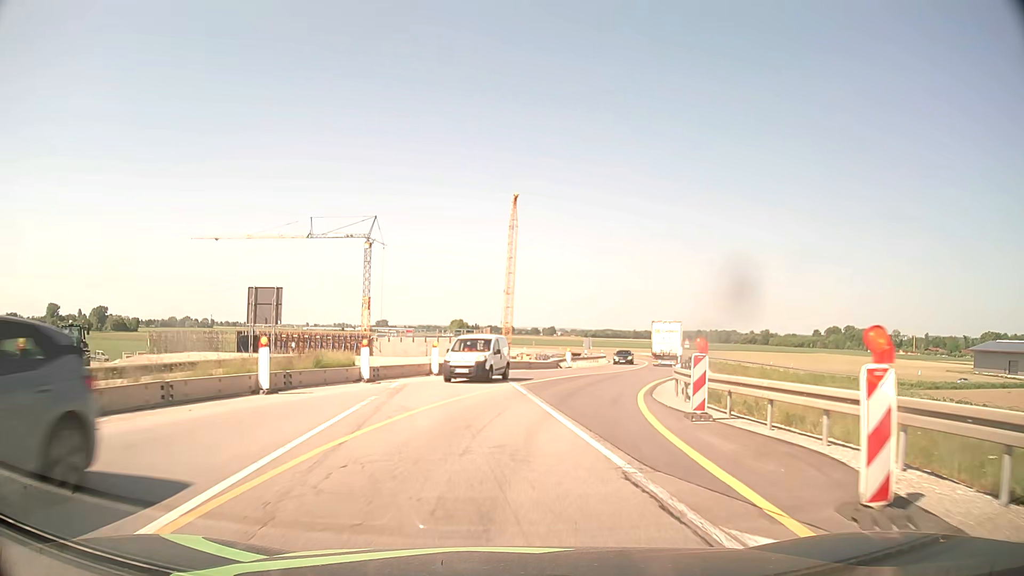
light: Day
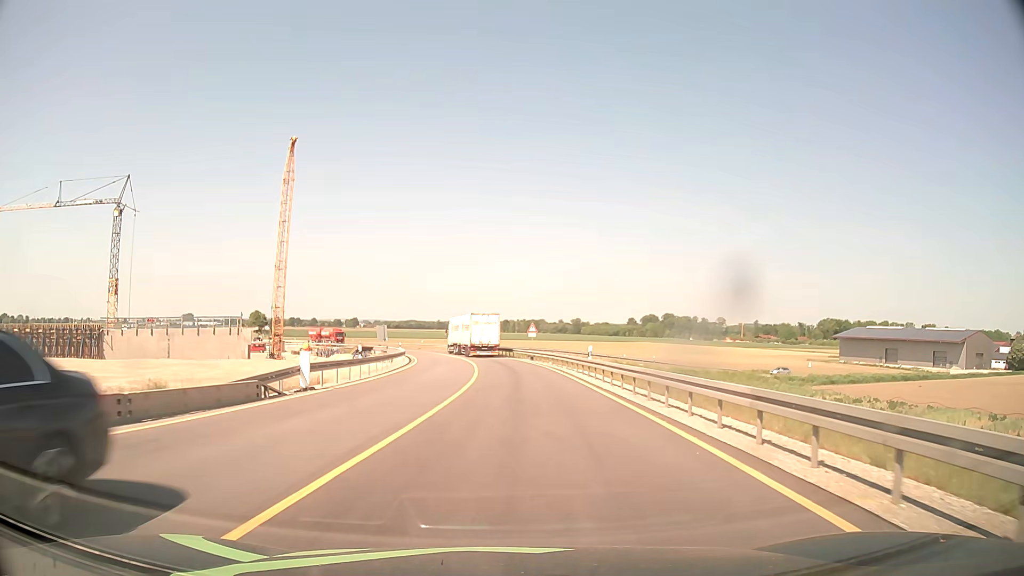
(+4.5, +30.0) m; +17°
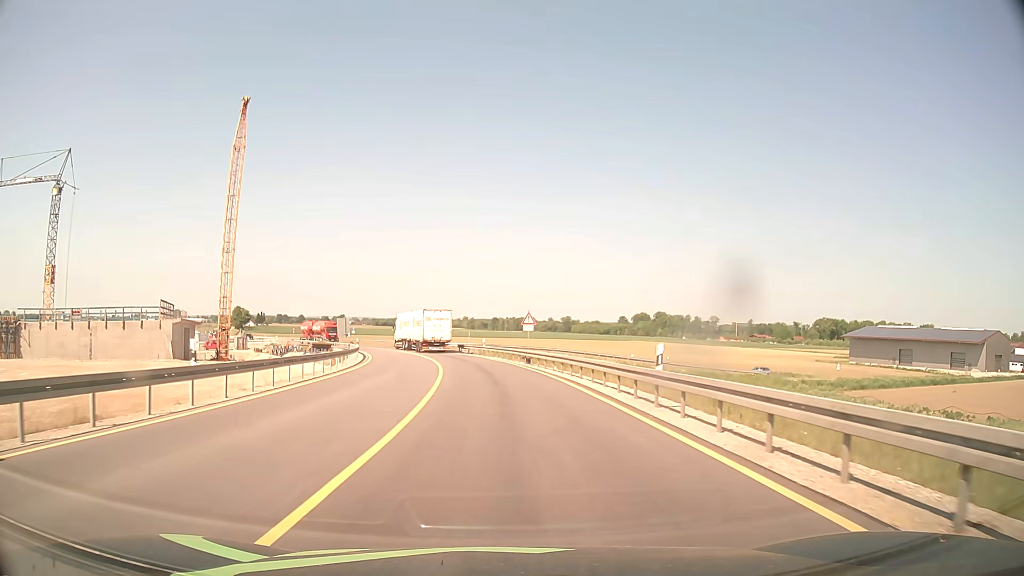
(+0.2, +15.3) m; +1°
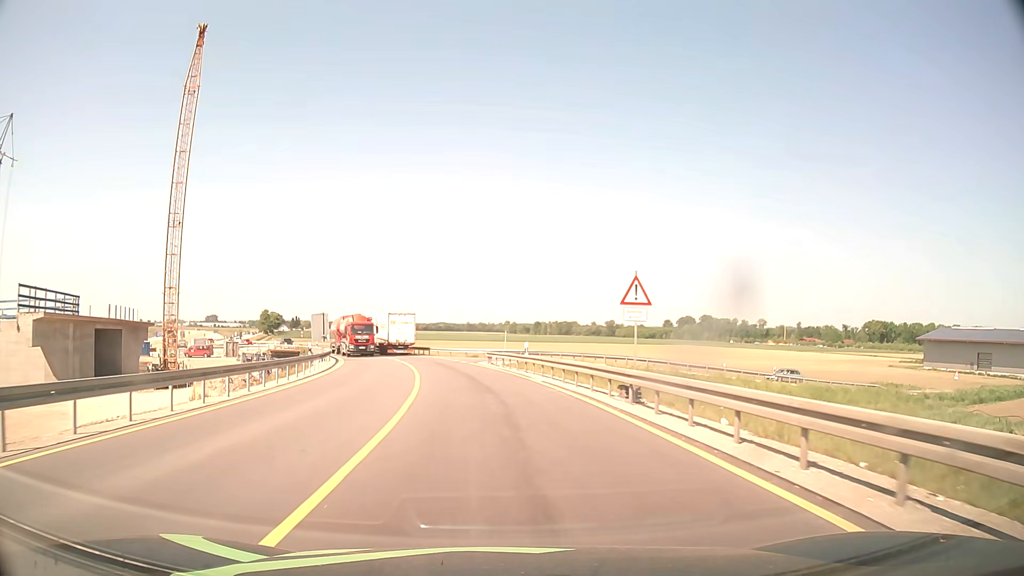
(-0.6, +23.0) m; -3°
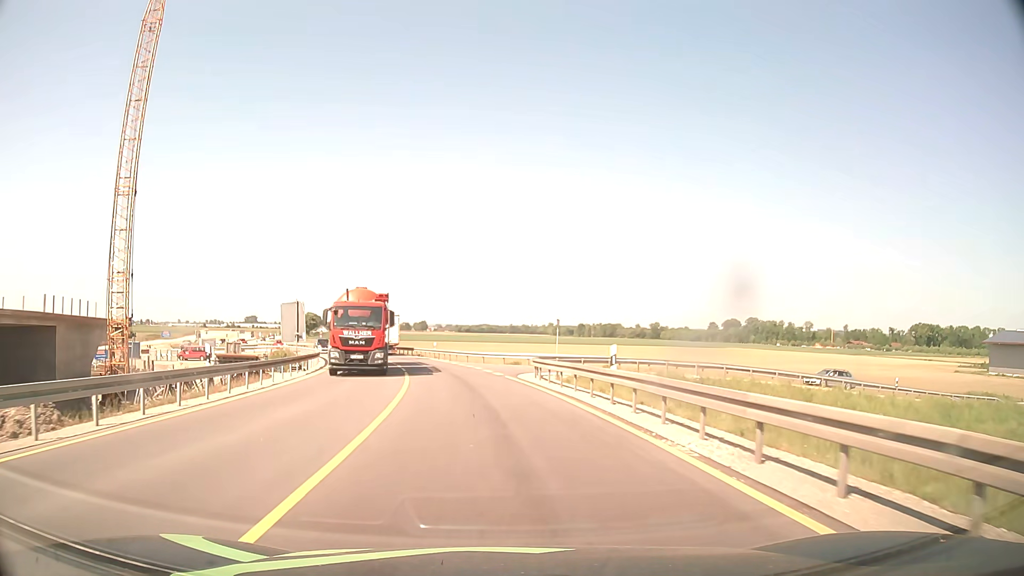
(-0.5, +15.2) m; -4°
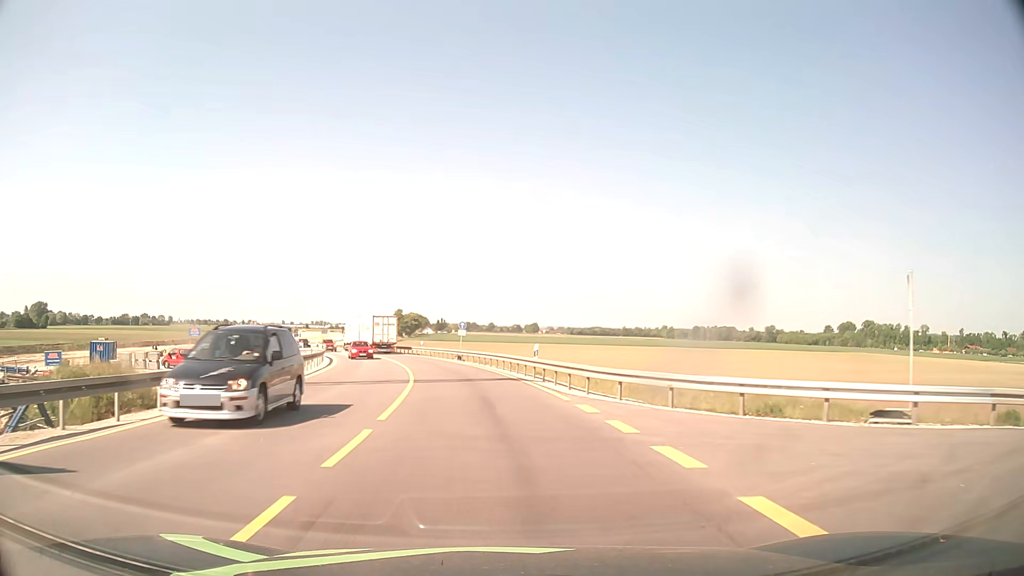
(-2.4, +30.3) m; -10°
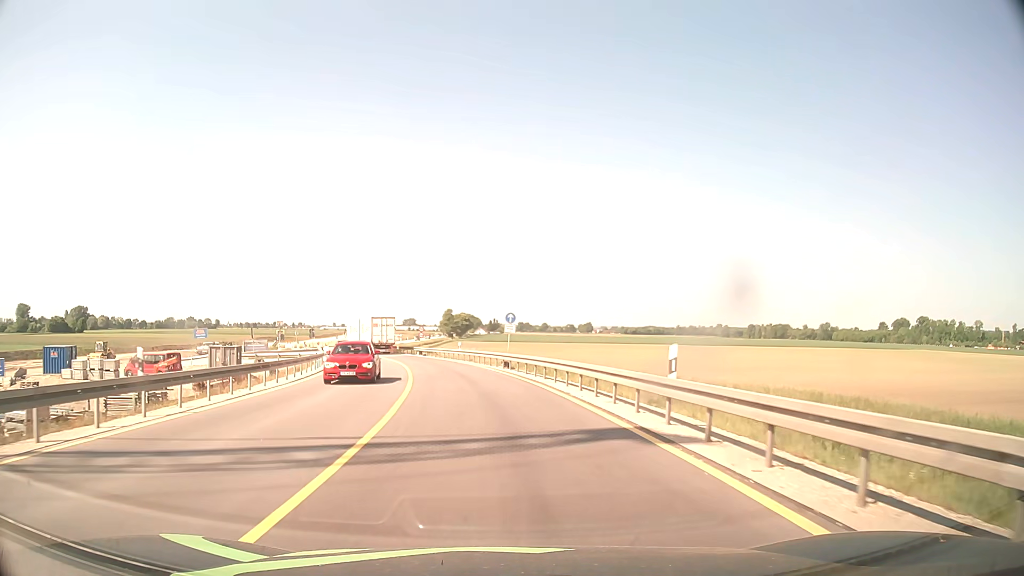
(-0.5, +15.3) m; -4°
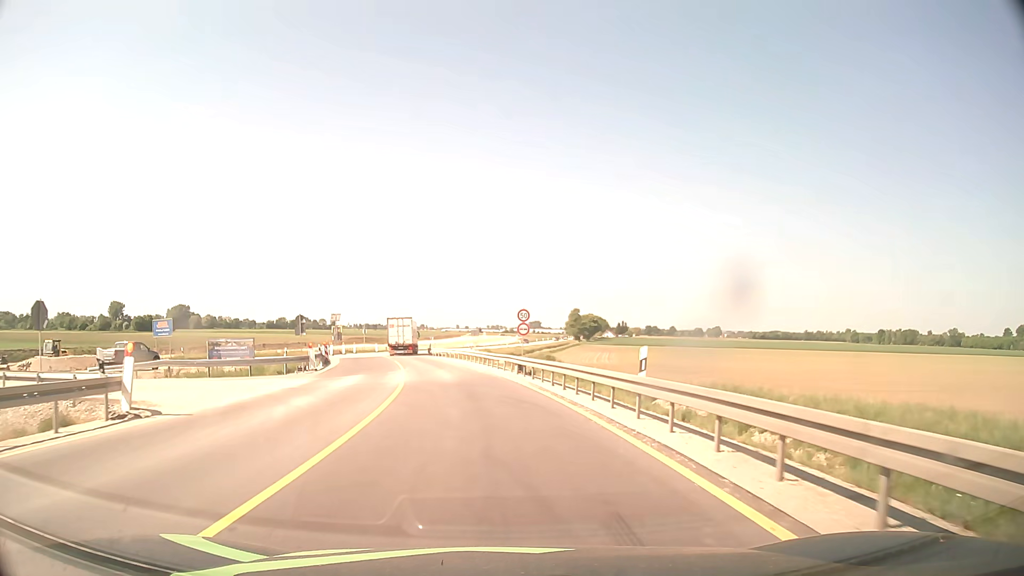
(-3.4, +38.1) m; -11°
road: unclassified
